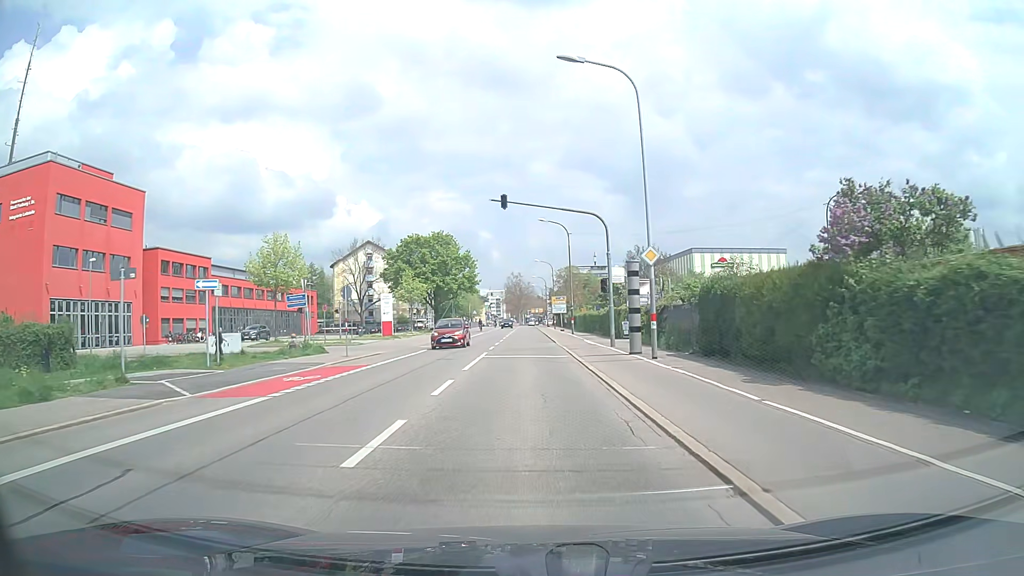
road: secondary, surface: asphalt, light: Day
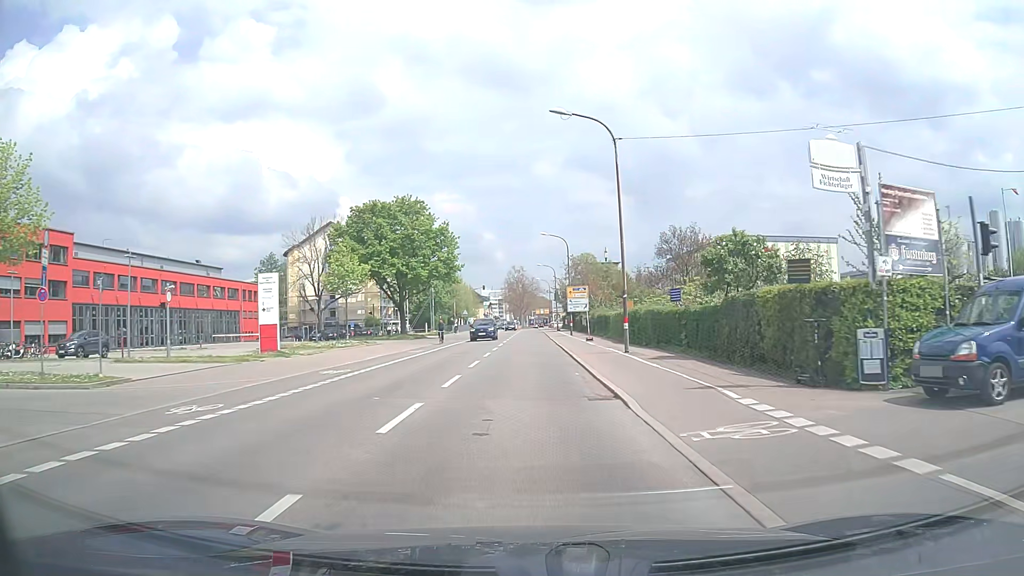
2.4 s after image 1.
(-0.1, +28.7) m; -1°
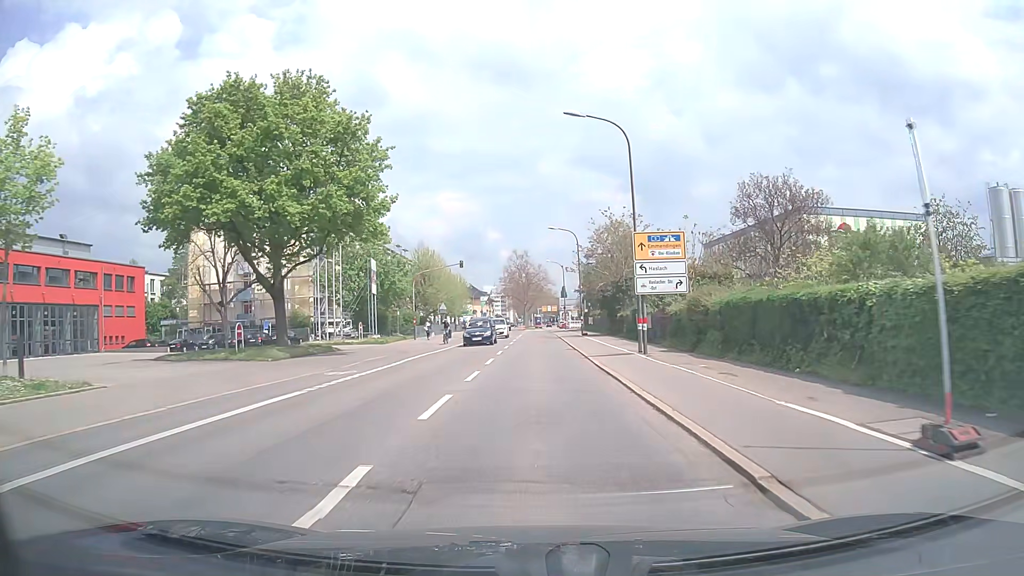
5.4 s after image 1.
(-0.2, +35.1) m; 0°
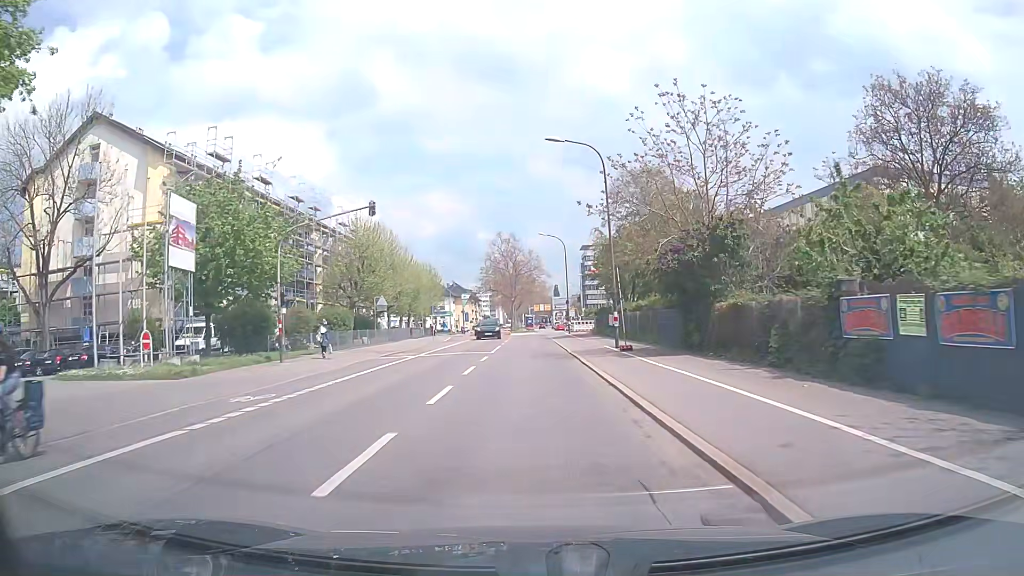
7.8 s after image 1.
(+0.1, +28.0) m; 0°
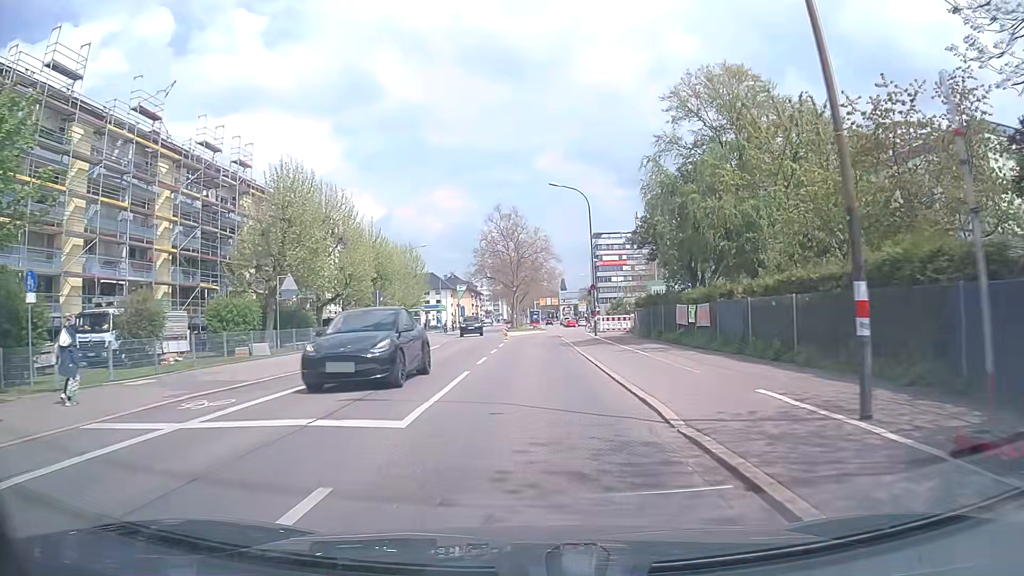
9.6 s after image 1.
(0.0, +21.1) m; -1°
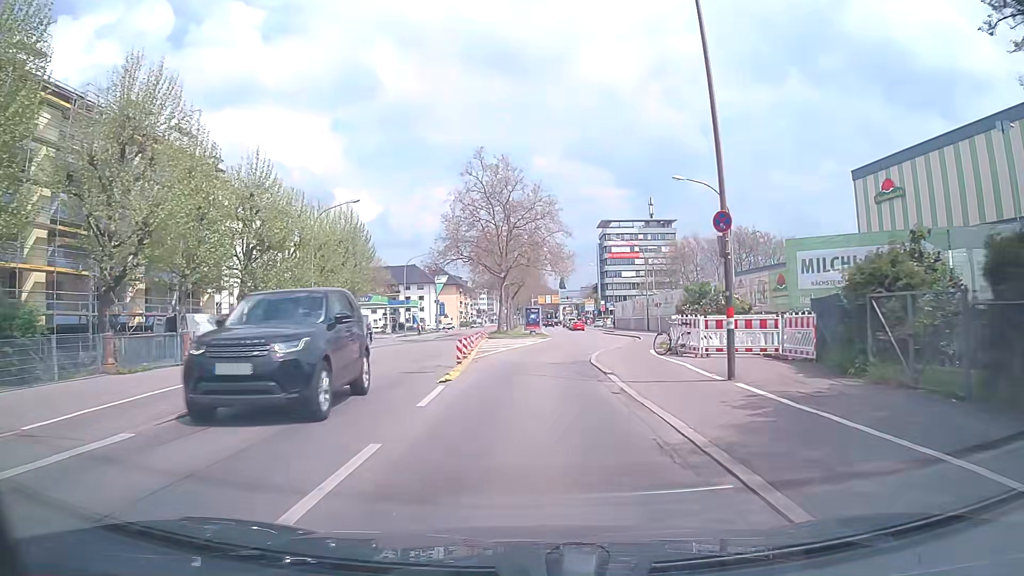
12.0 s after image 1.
(+0.1, +27.8) m; 0°
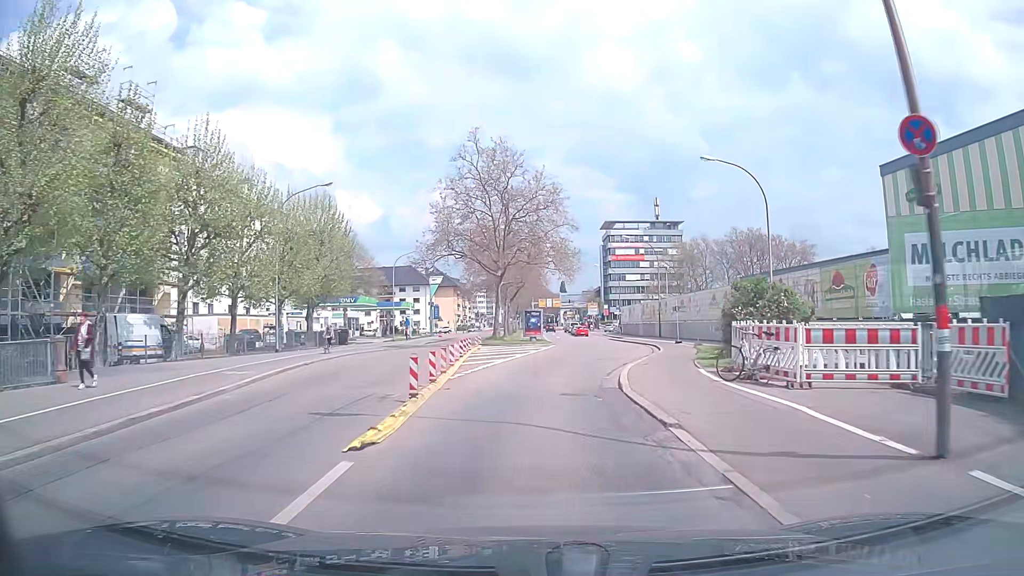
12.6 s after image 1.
(0.0, +6.8) m; 0°
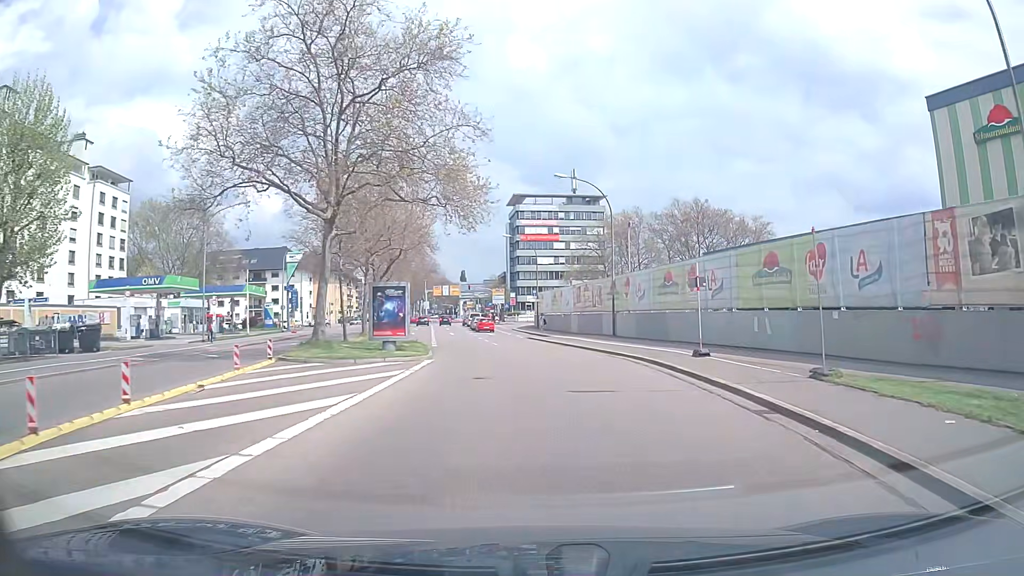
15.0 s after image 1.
(+1.5, +25.5) m; +8°
(0, +10) (0, +20) (0, +30) (0, +40) (-1, +50) (-2, +60) (-4, +70) (-5, +80) (-6, +90) (-8, +100) m
